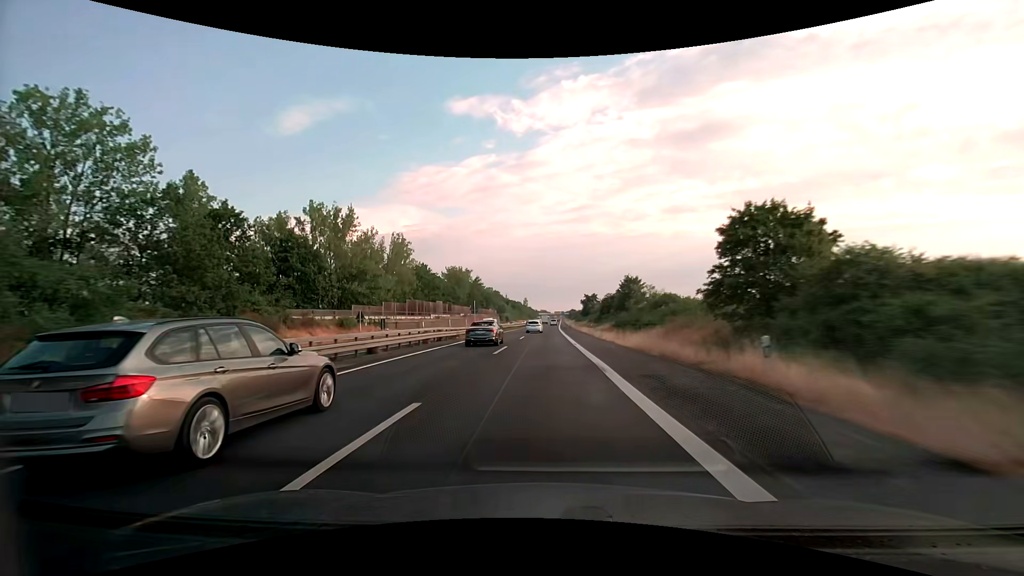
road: trunk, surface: asphalt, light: Day
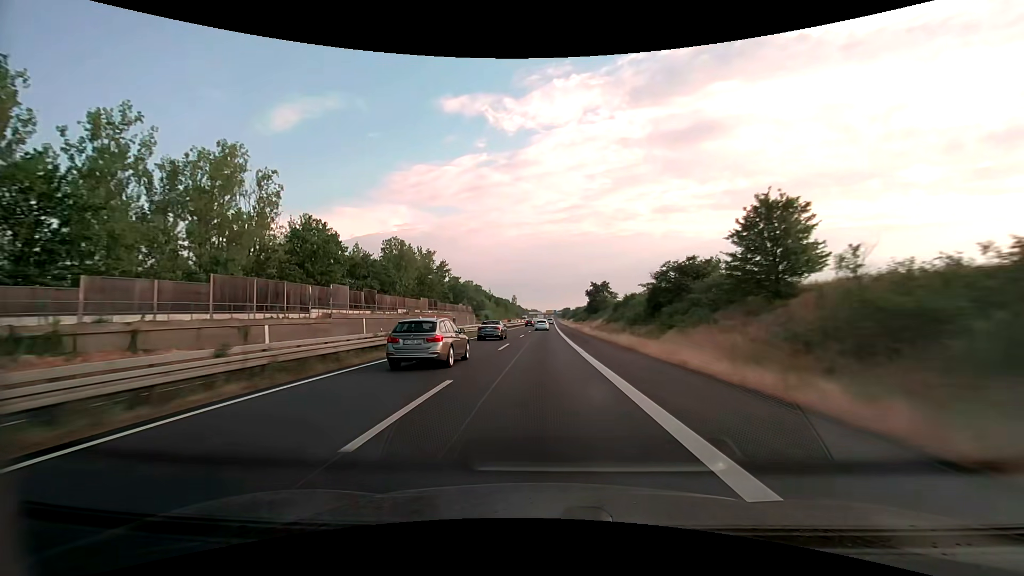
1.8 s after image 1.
(+0.5, +50.8) m; +1°
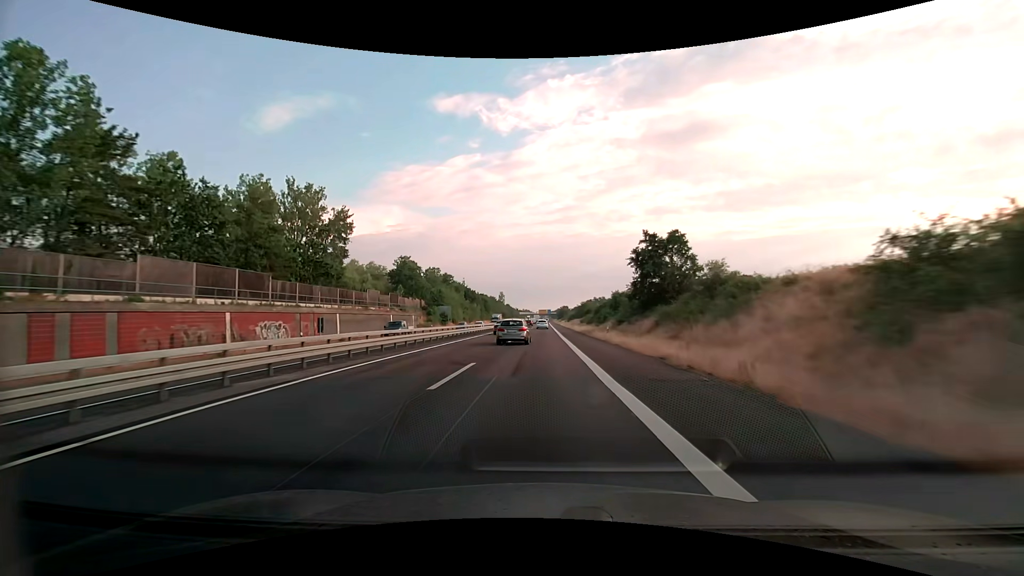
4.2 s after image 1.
(+0.7, +67.5) m; +1°
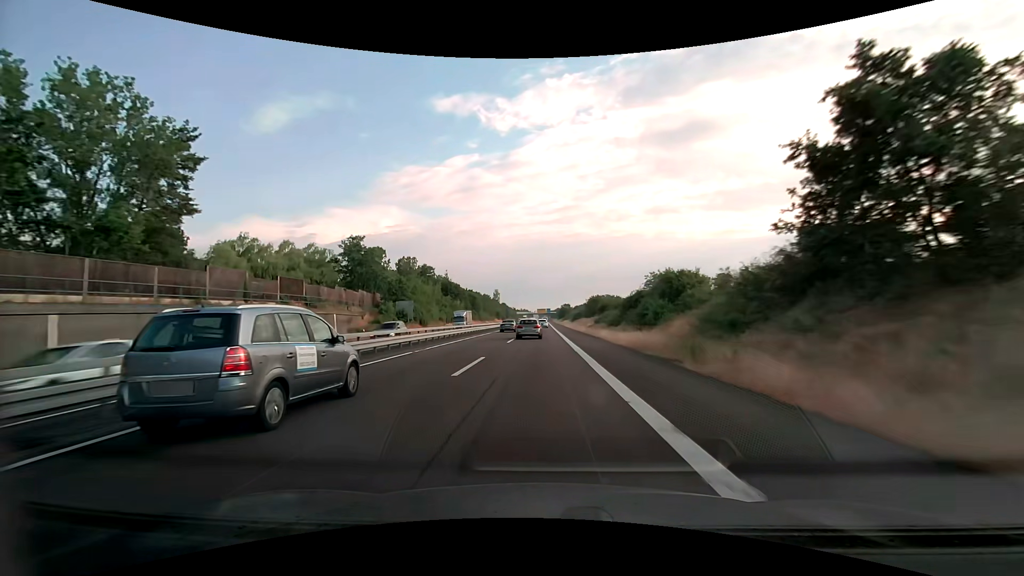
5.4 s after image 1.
(+0.1, +33.6) m; 0°
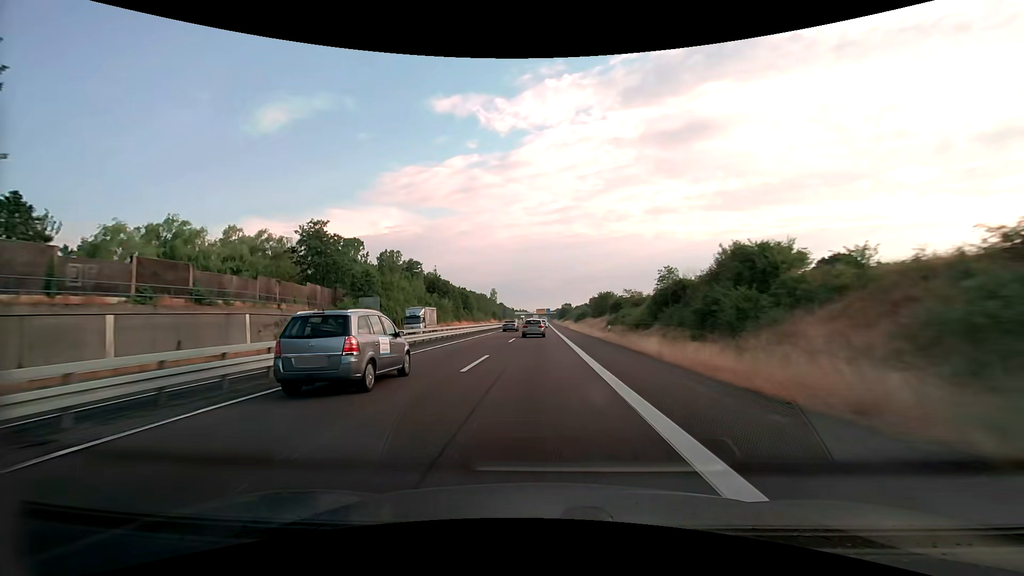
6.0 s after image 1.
(0.0, +16.8) m; 0°
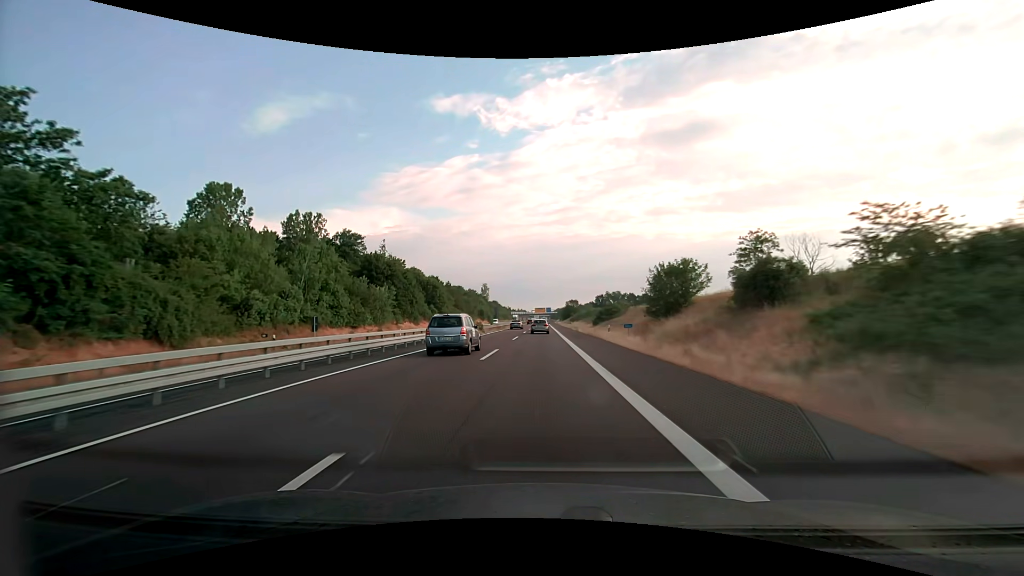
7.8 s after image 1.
(+0.1, +50.2) m; 0°
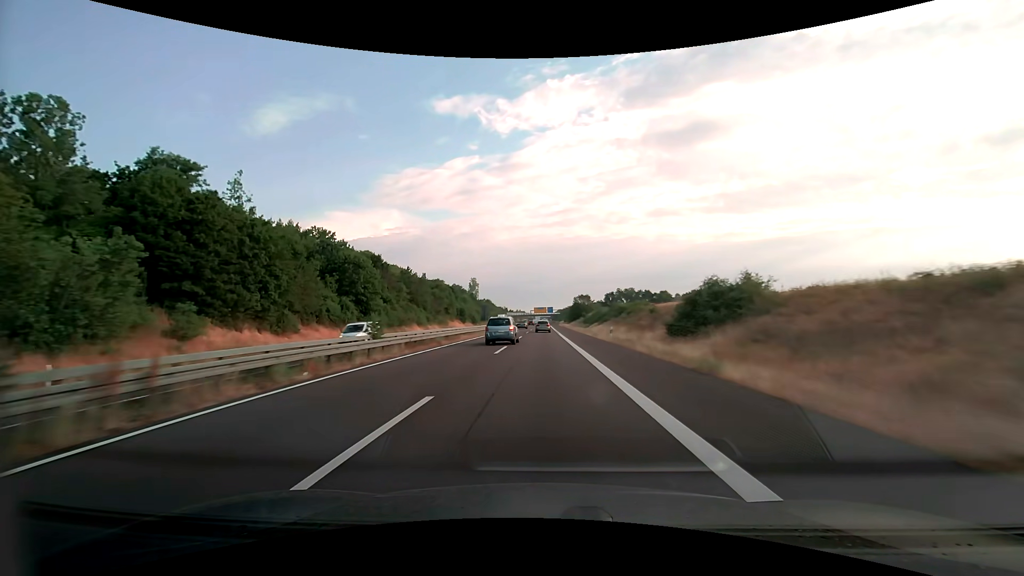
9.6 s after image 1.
(-0.1, +50.2) m; 0°
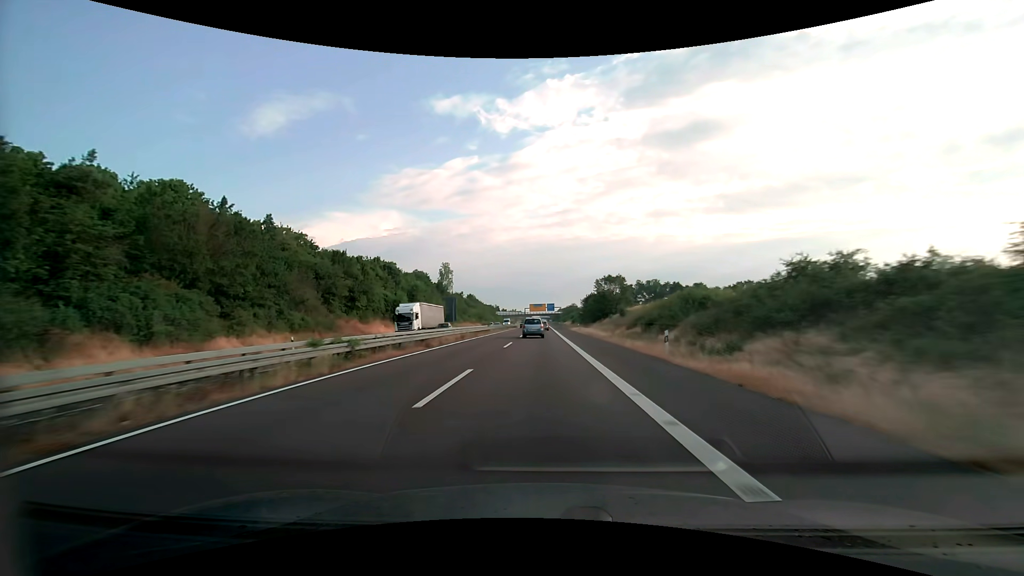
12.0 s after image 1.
(+0.1, +67.1) m; 0°
(0, +10) (0, +20) (0, +30) (0, +40) (0, +50) (0, +60) (0, +70) (0, +80) (0, +90) (0, +100) m
